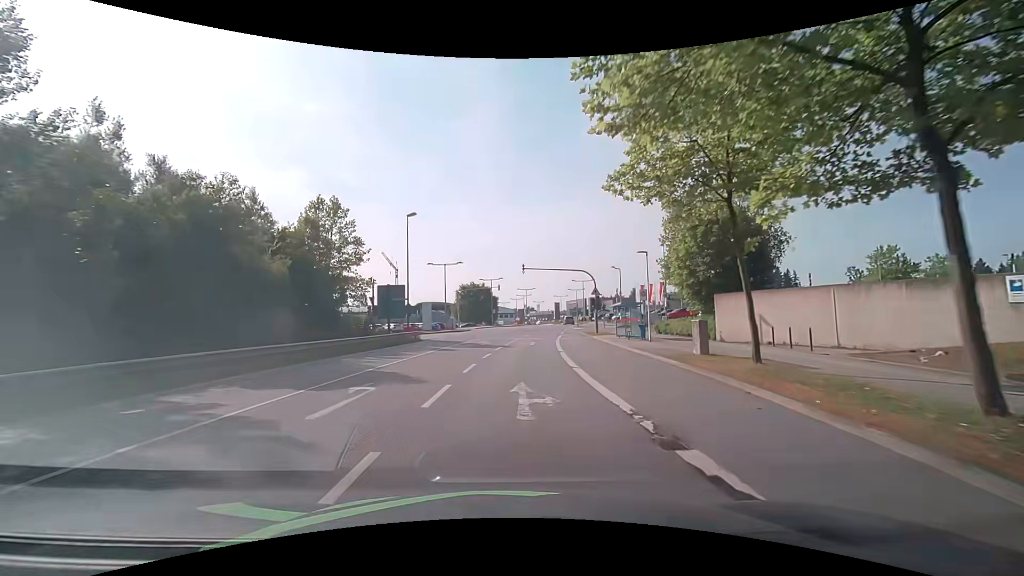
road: secondary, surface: asphalt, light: Day
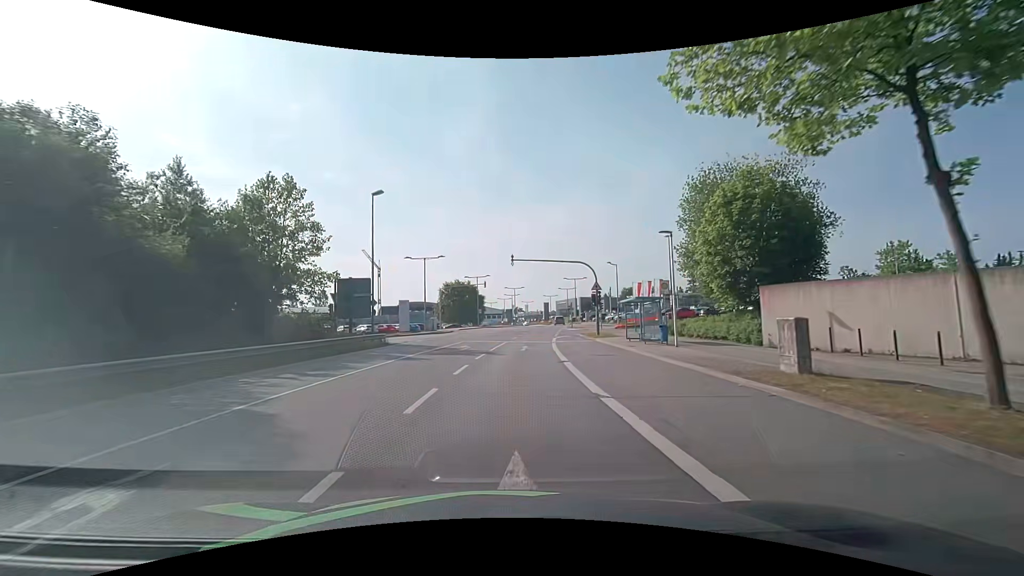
(+0.1, +6.7) m; +2°
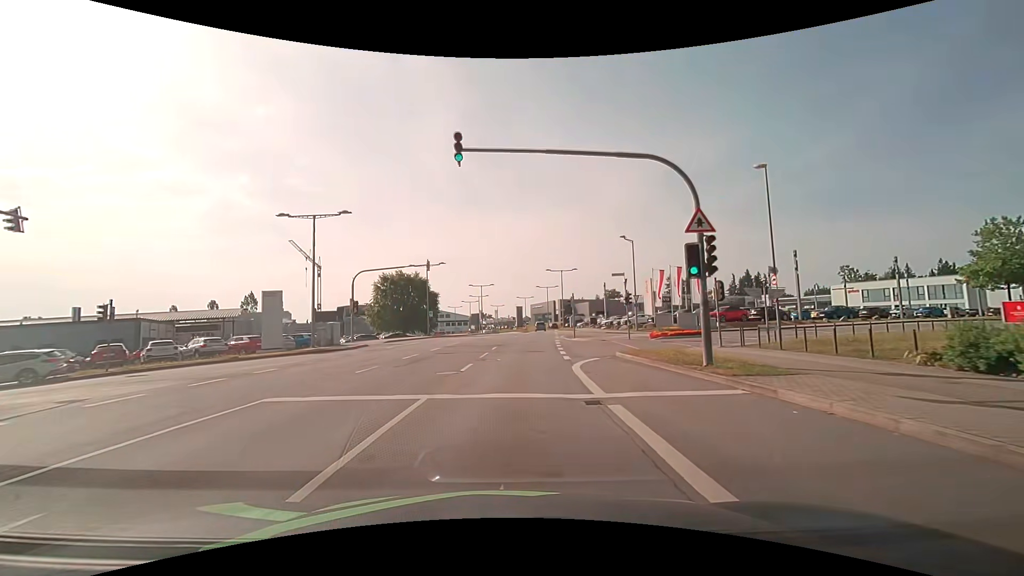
(+1.0, +26.3) m; +4°
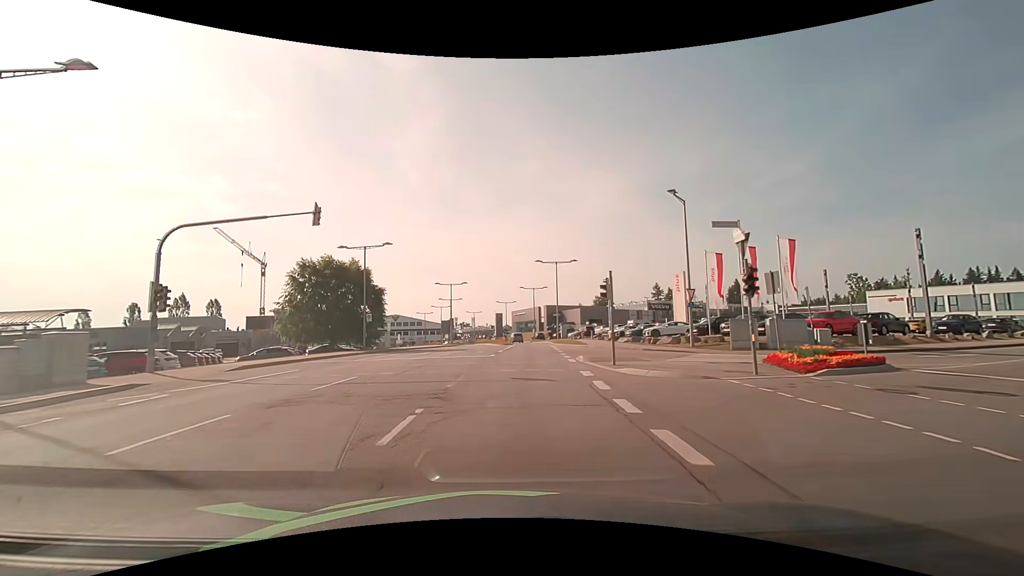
(+0.4, +19.8) m; +3°
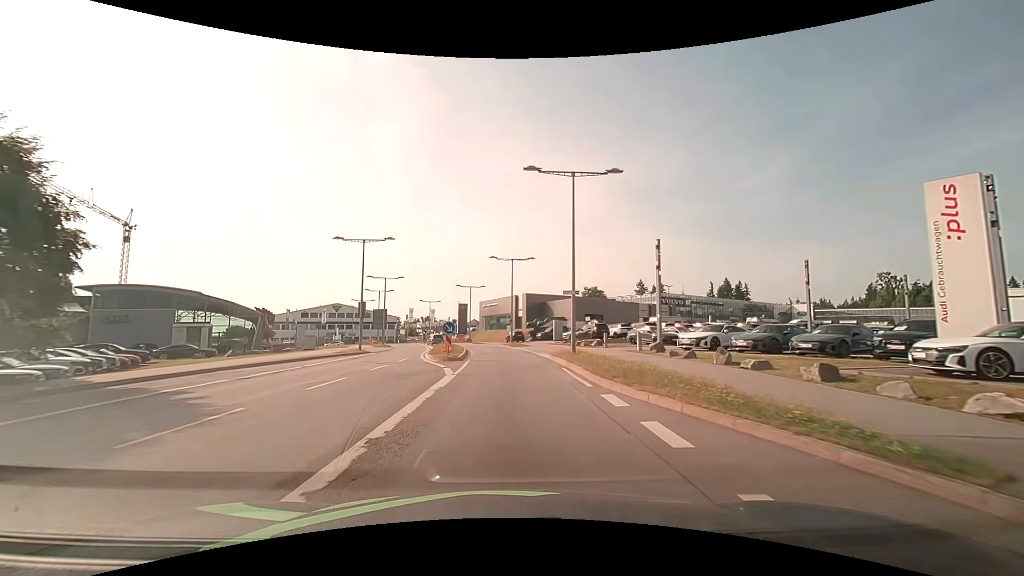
(+1.0, +32.8) m; +3°
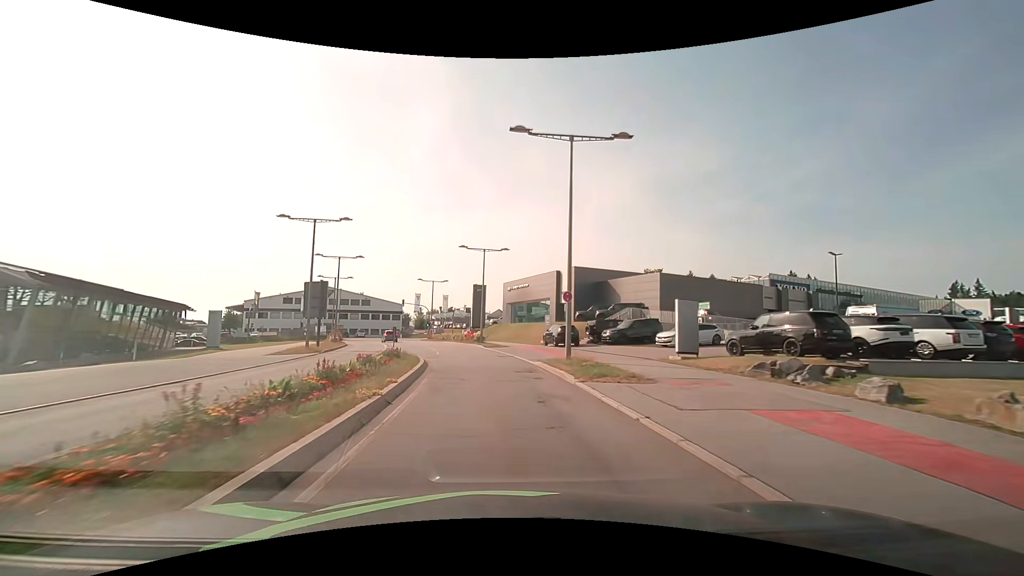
(-0.7, +32.7) m; -3°
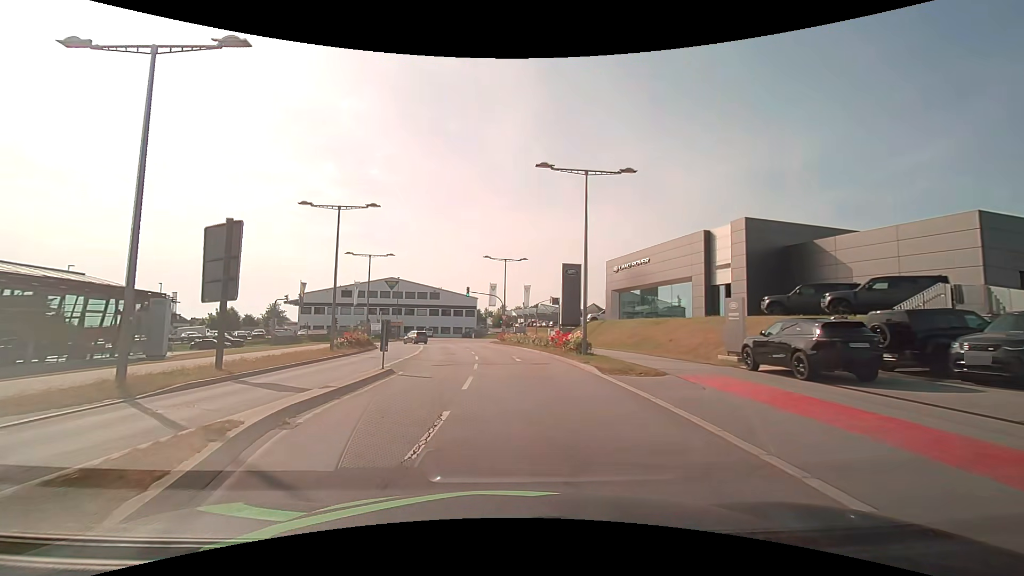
(-1.6, +23.0) m; -9°
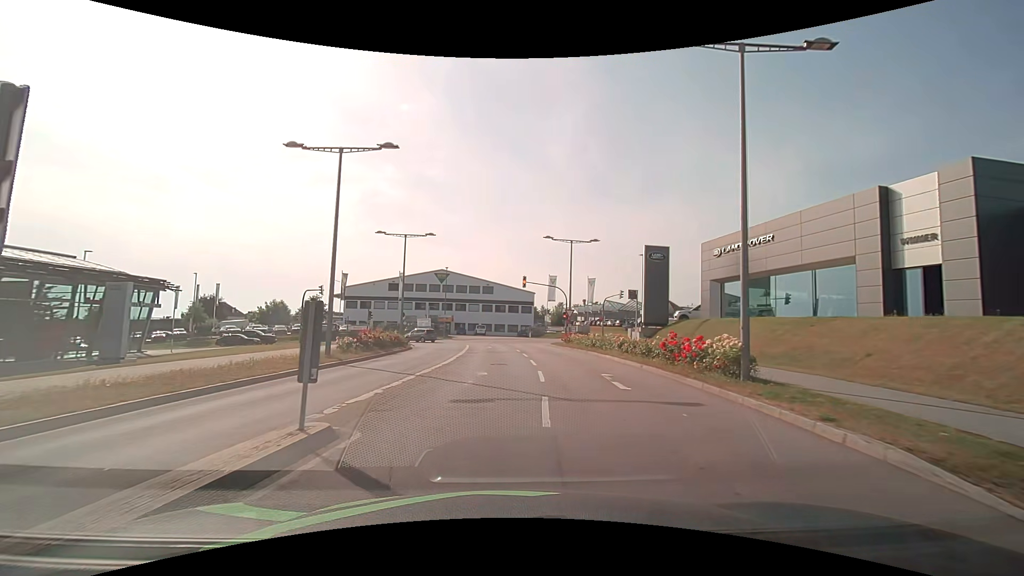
(-0.8, +10.4) m; -7°
